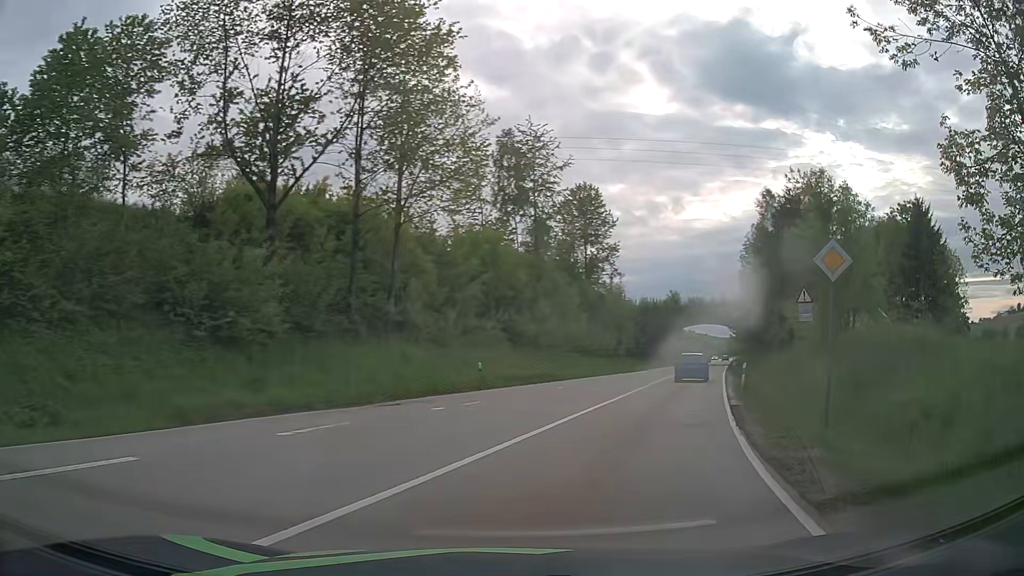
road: secondary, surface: asphalt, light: Day
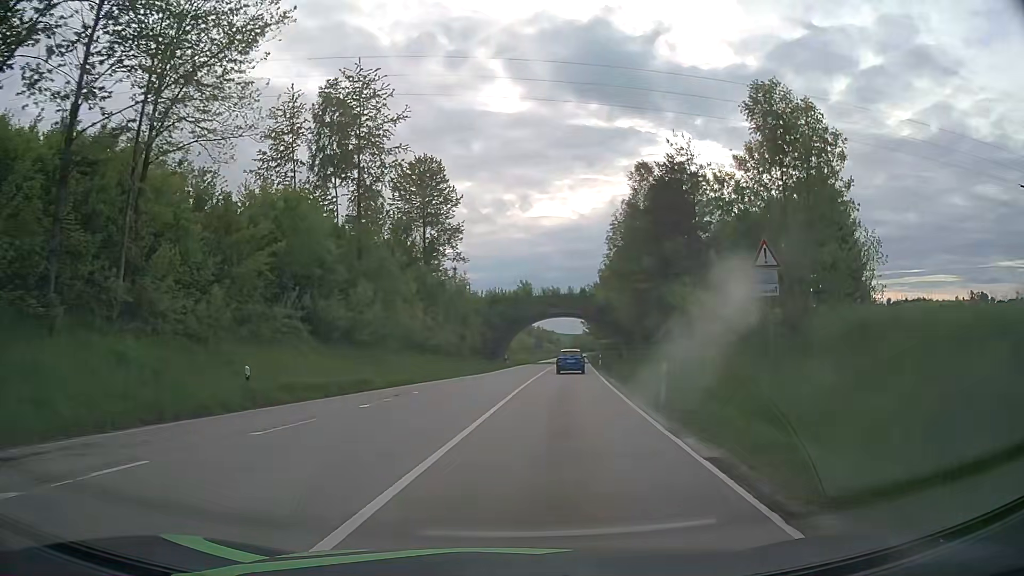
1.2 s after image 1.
(+1.6, +10.9) m; +14°
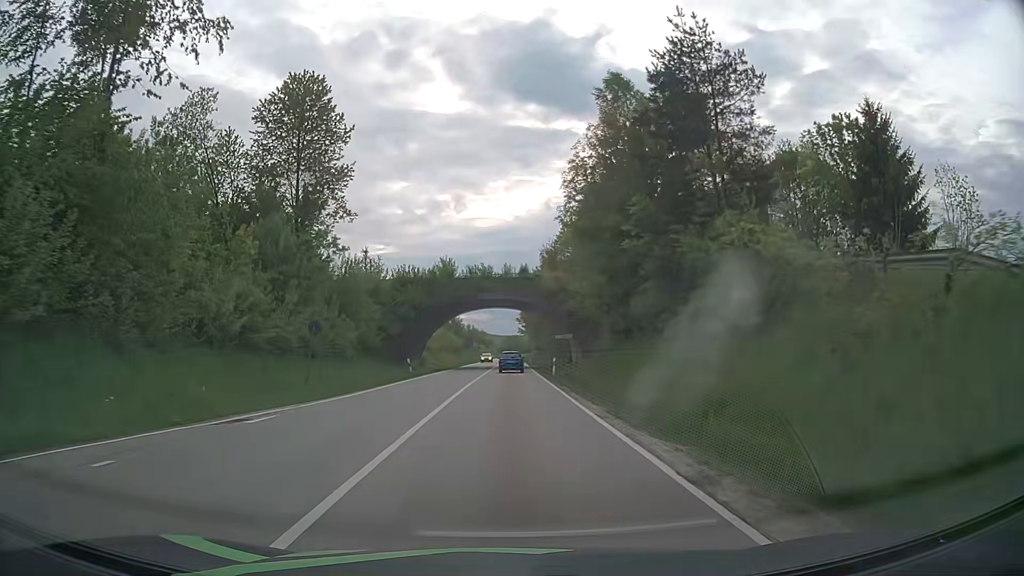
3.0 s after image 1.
(+1.7, +22.4) m; +6°
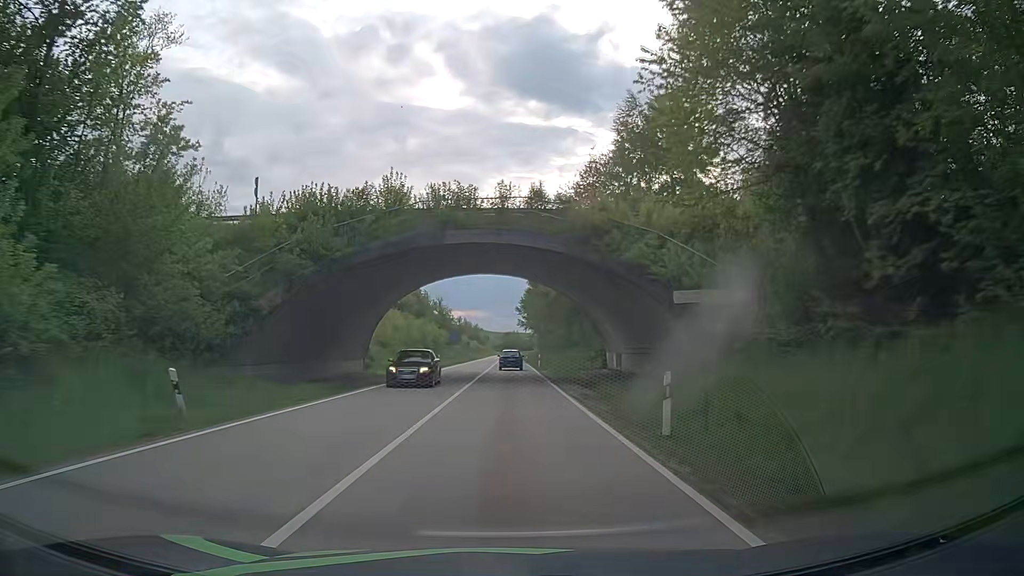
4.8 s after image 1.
(0.0, +29.6) m; 0°
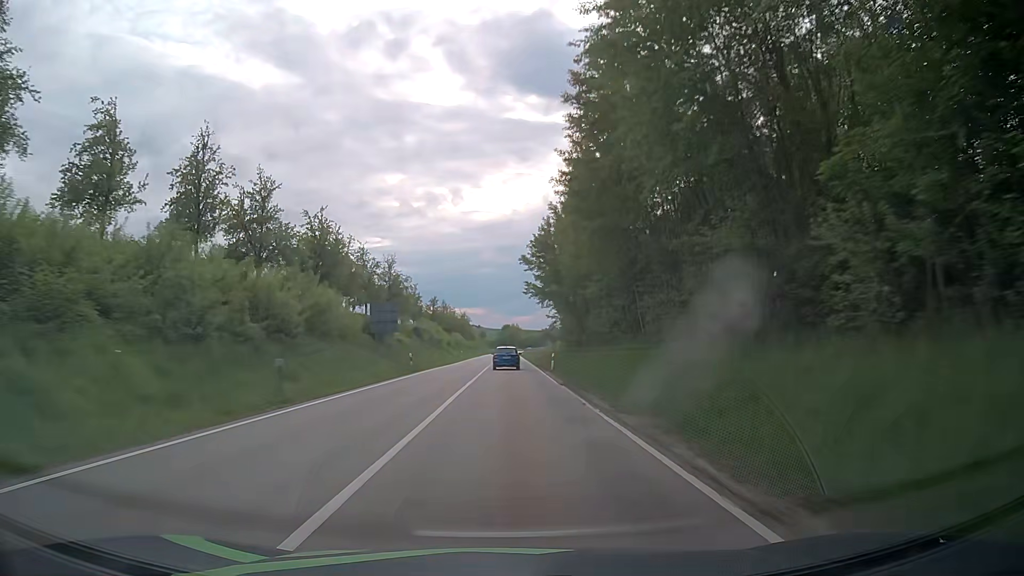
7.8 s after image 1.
(+0.3, +62.6) m; +1°
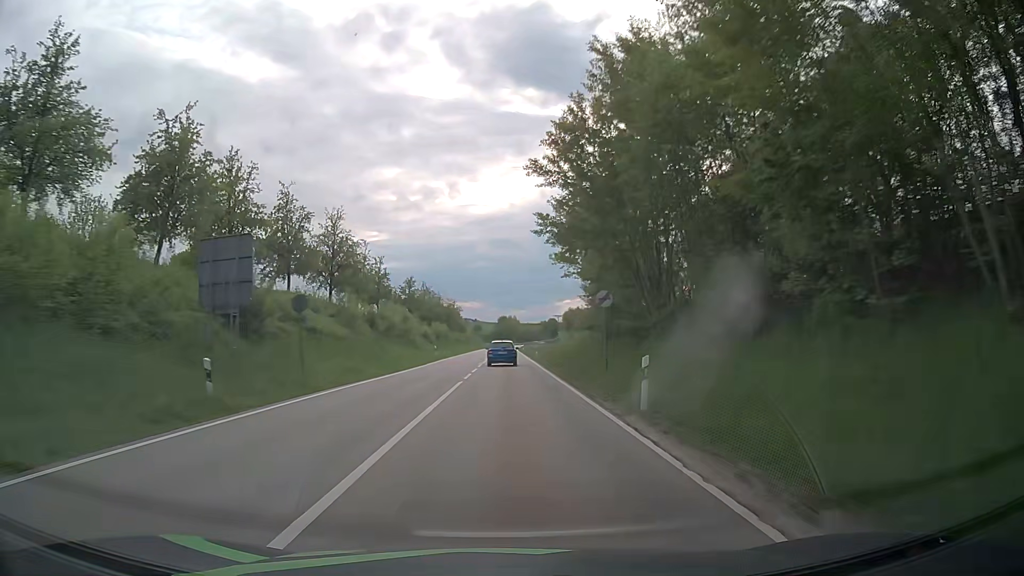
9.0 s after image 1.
(0.0, +27.7) m; 0°
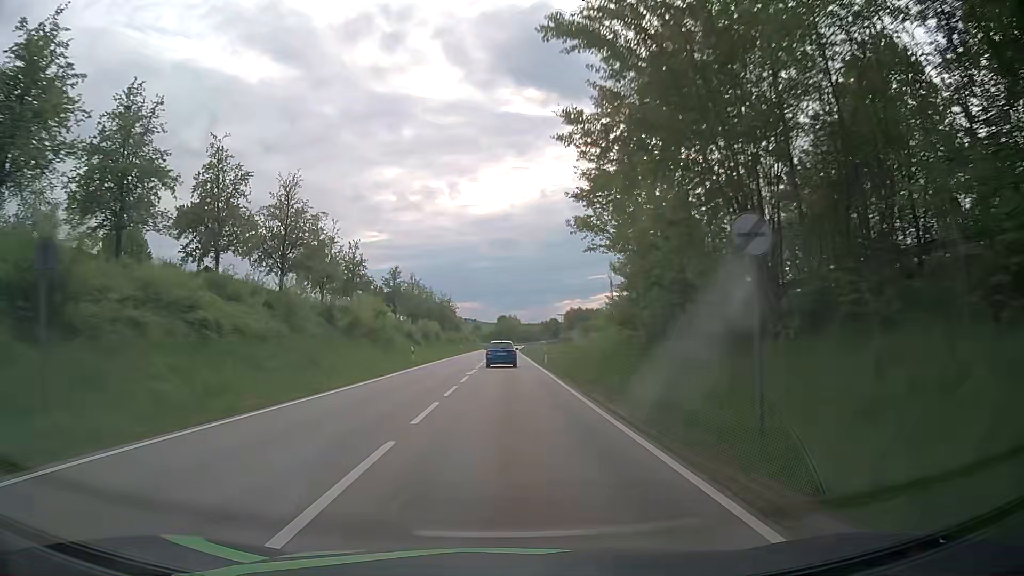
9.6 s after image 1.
(0.0, +13.6) m; 0°
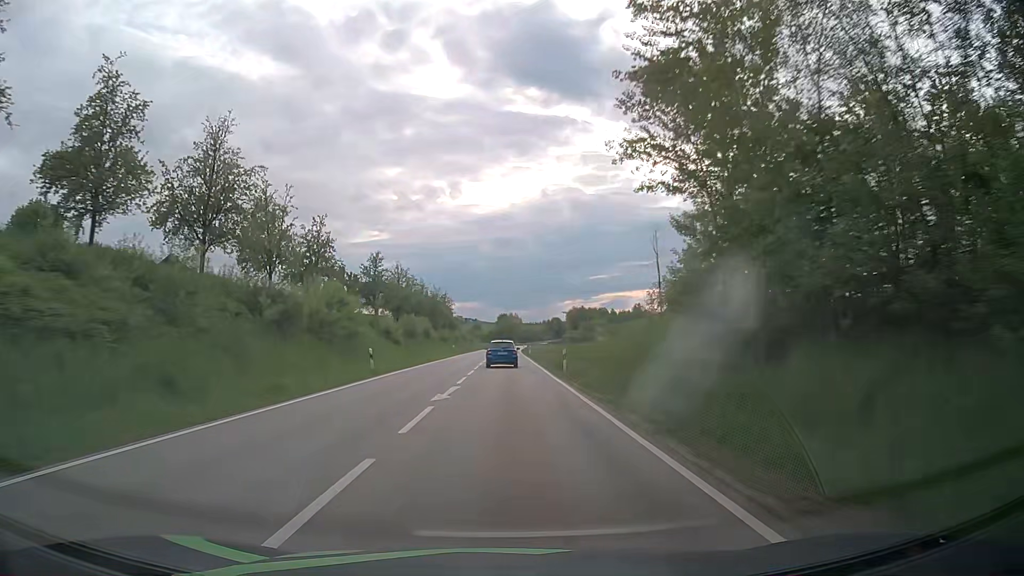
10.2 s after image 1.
(0.0, +13.4) m; 0°
(0, +10) (0, +20) (0, +30) (0, +40) (0, +50) (0, +60) (0, +70) (0, +80) (0, +90) (0, +100) m
